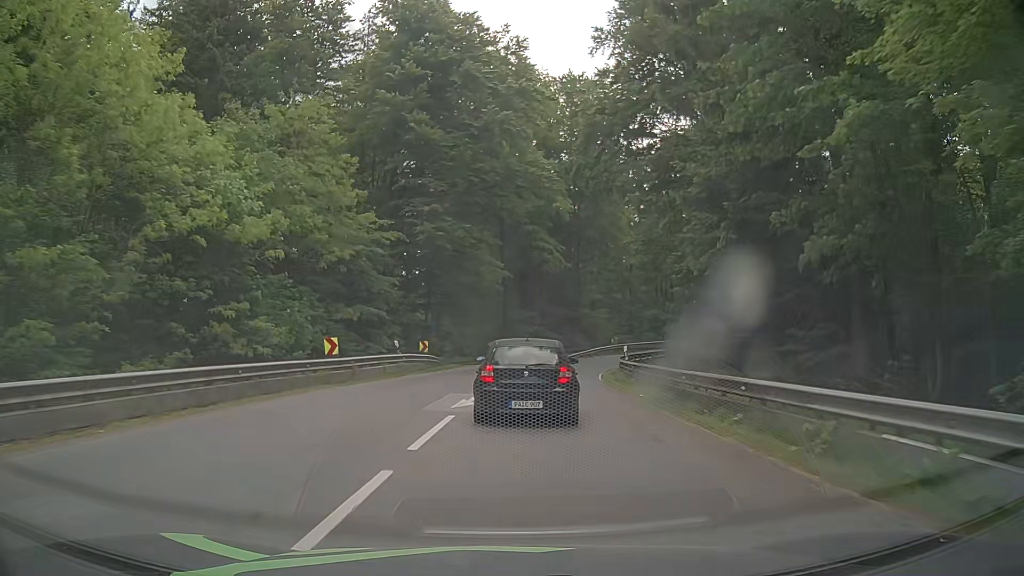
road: secondary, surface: asphalt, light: Day
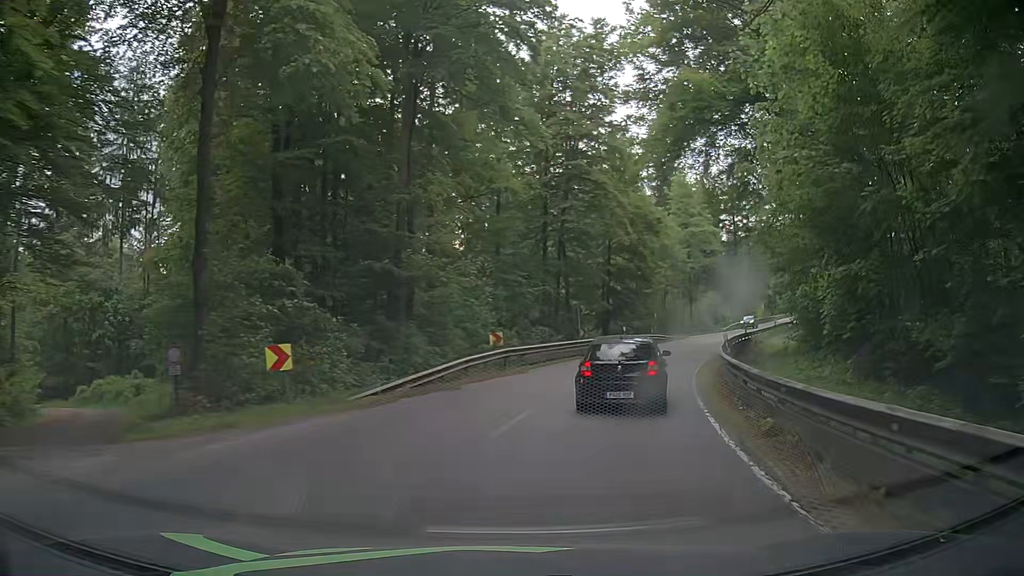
(+2.7, +37.4) m; +13°
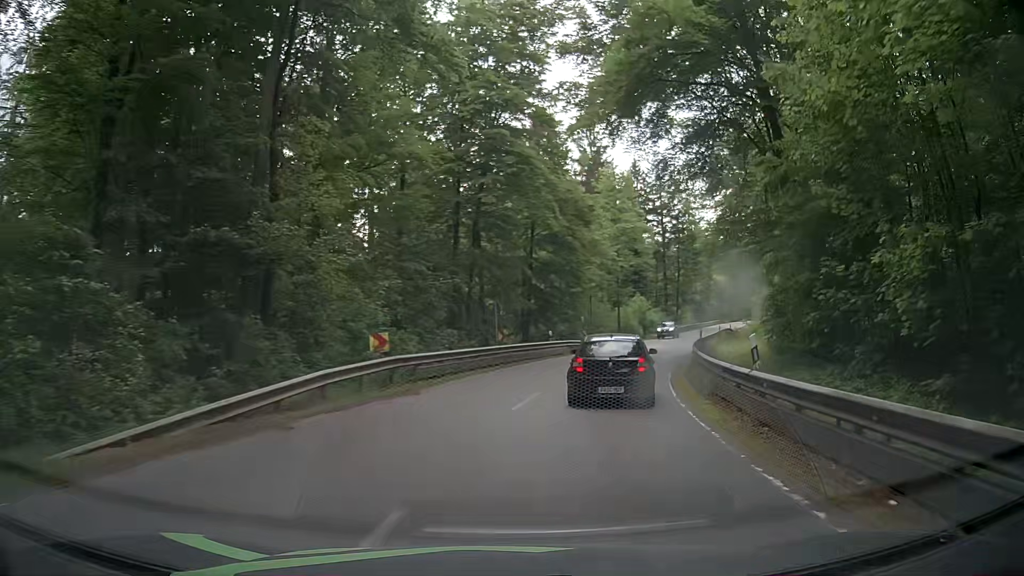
(+0.4, +8.0) m; +7°
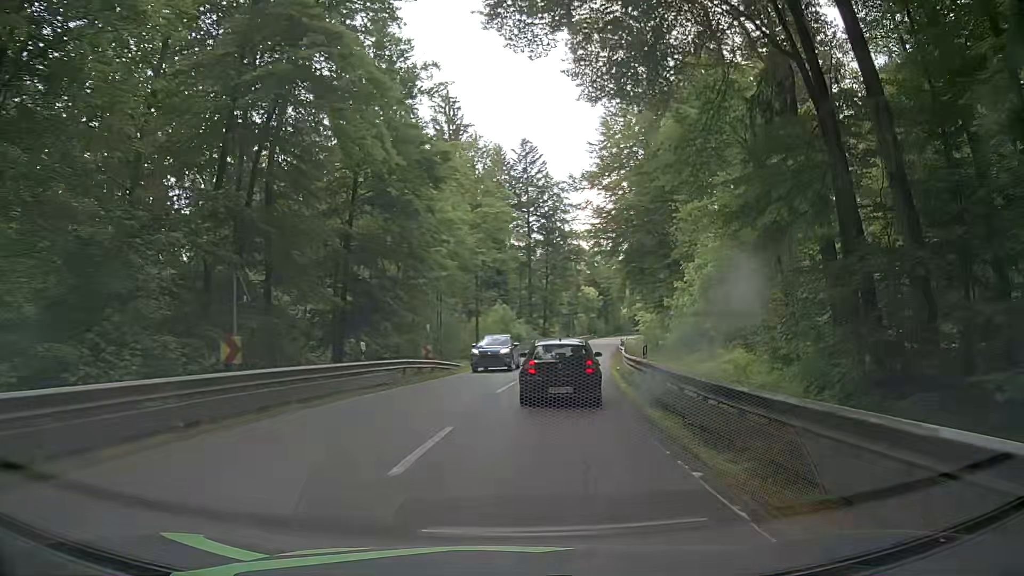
(+2.2, +16.8) m; +15°
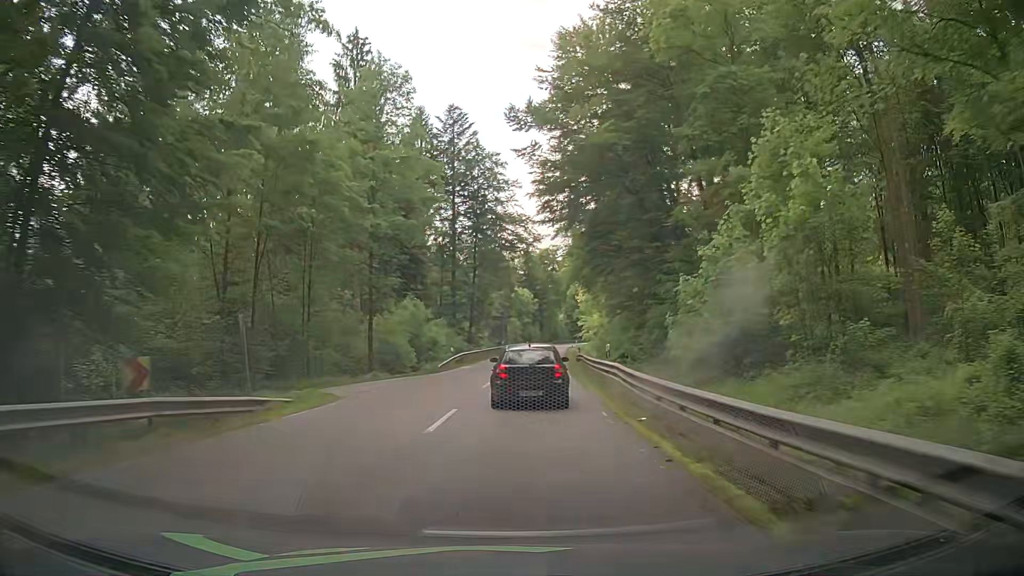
(+1.1, +18.5) m; +6°
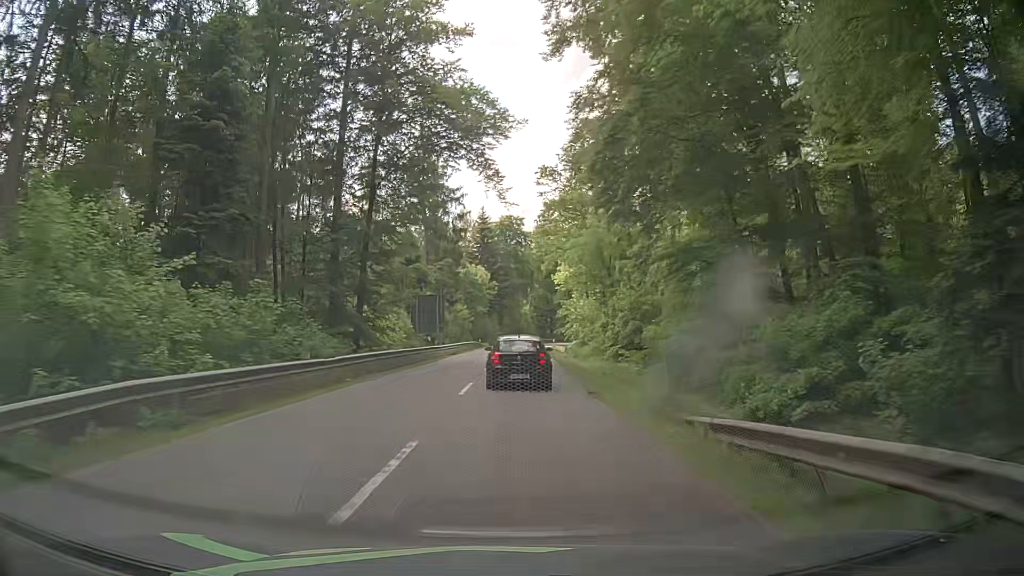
(+1.5, +39.0) m; +3°
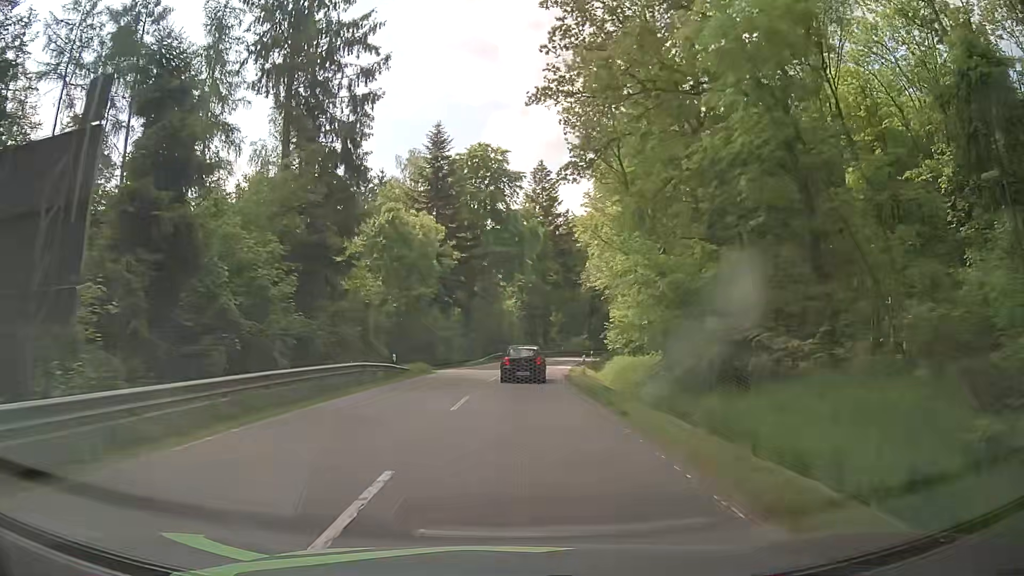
(+1.3, +46.2) m; +2°
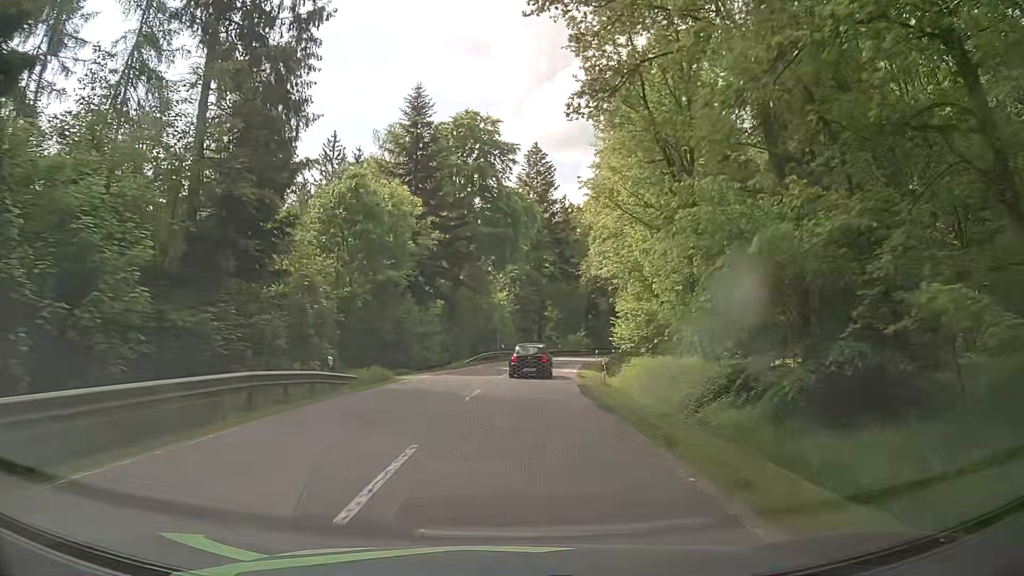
(+0.1, +9.2) m; 0°
(0, +10) (+1, +20) (+2, +30) (+3, +40) (+4, +50) (+6, +60) (+8, +69) (+11, +79) (+14, +88) (+18, +98) m
